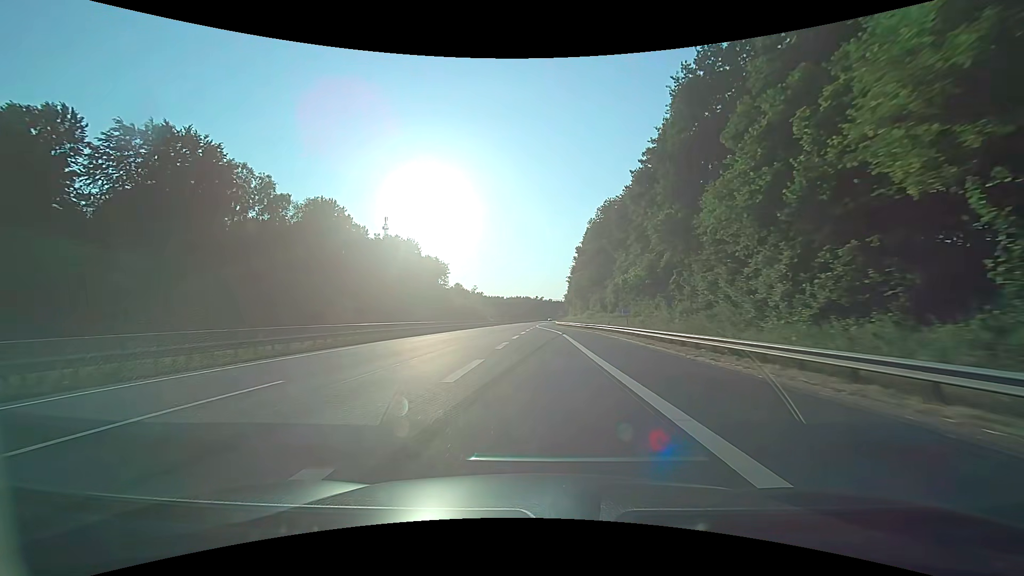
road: motorway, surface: asphalt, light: Day
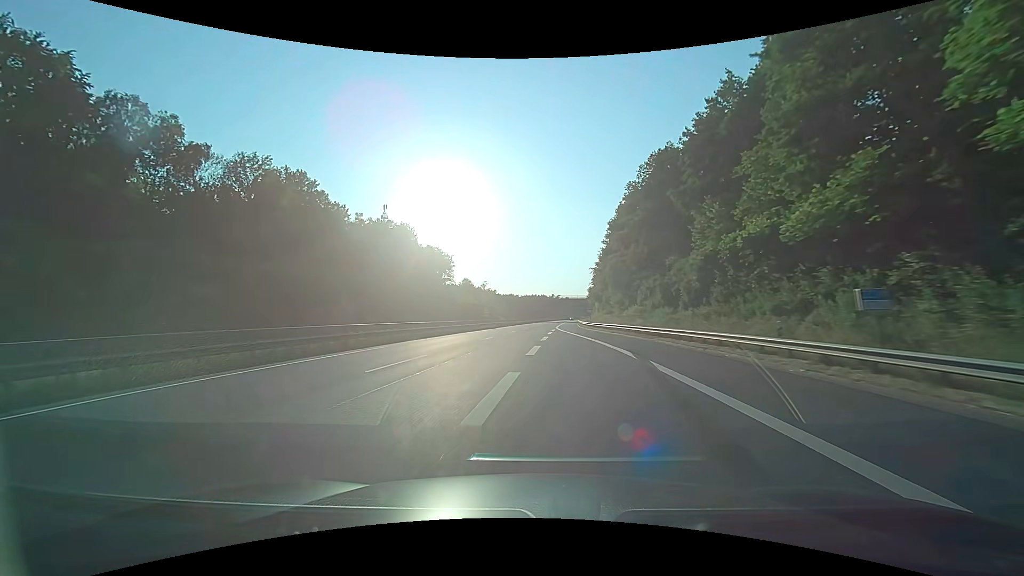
(-0.3, +28.8) m; -1°
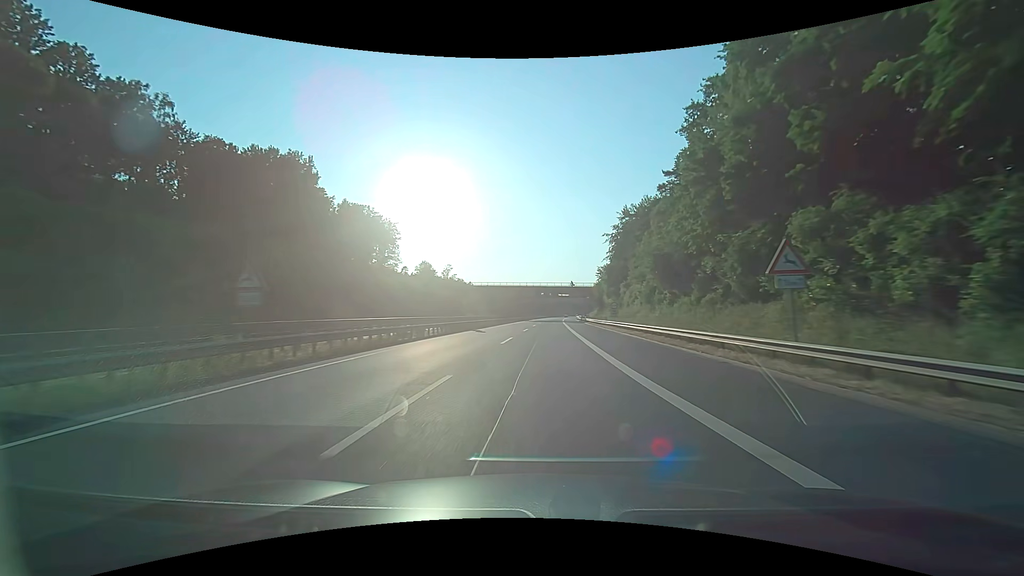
(+0.1, +62.0) m; +1°
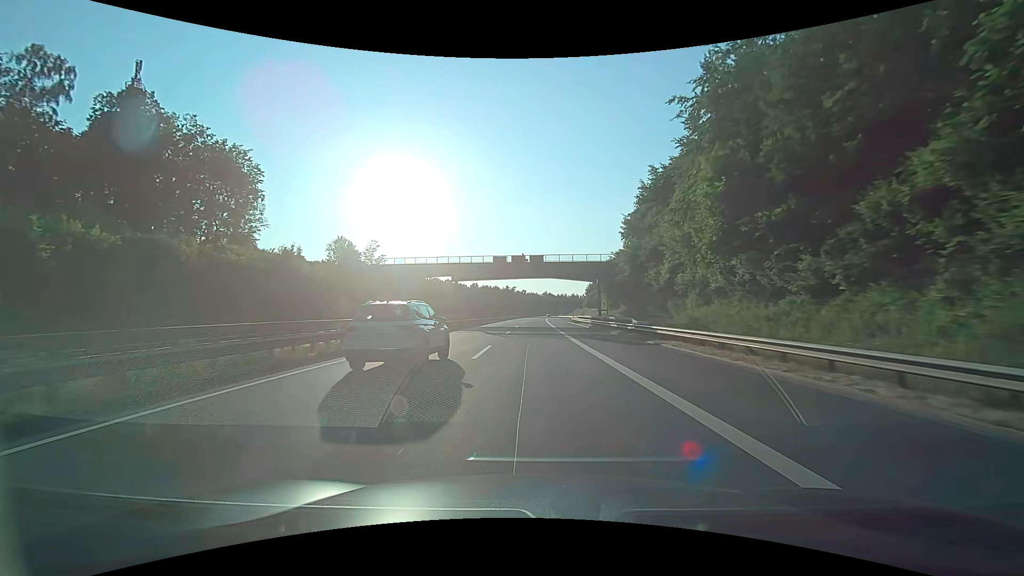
(+2.1, +61.4) m; +3°
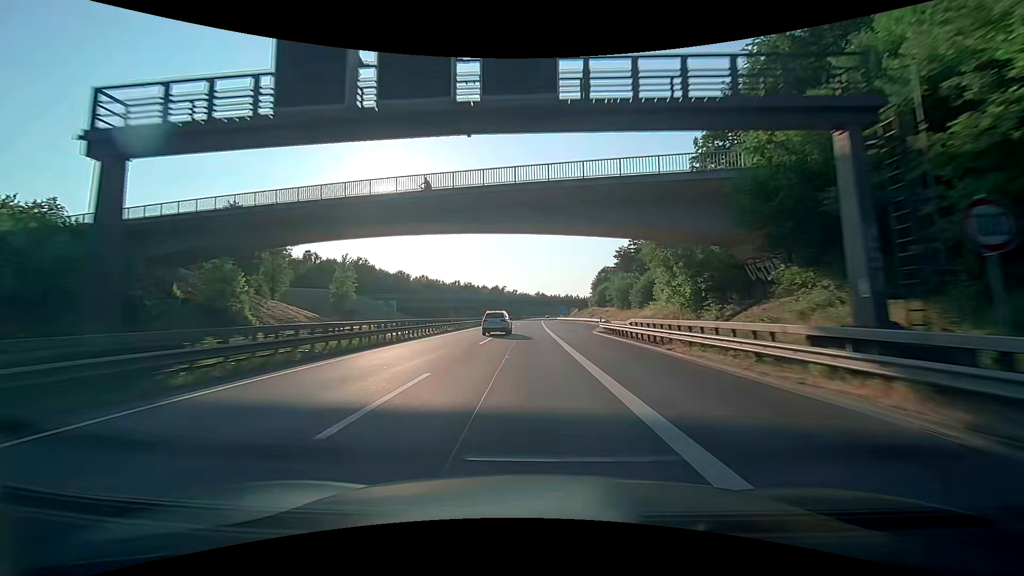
(+0.5, +45.2) m; +1°
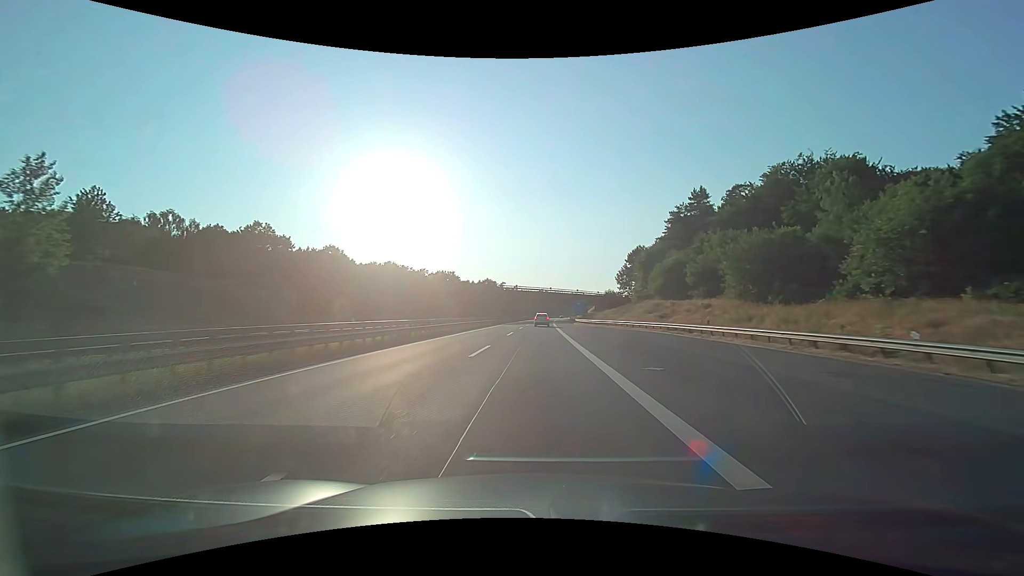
(-0.3, +61.2) m; 0°
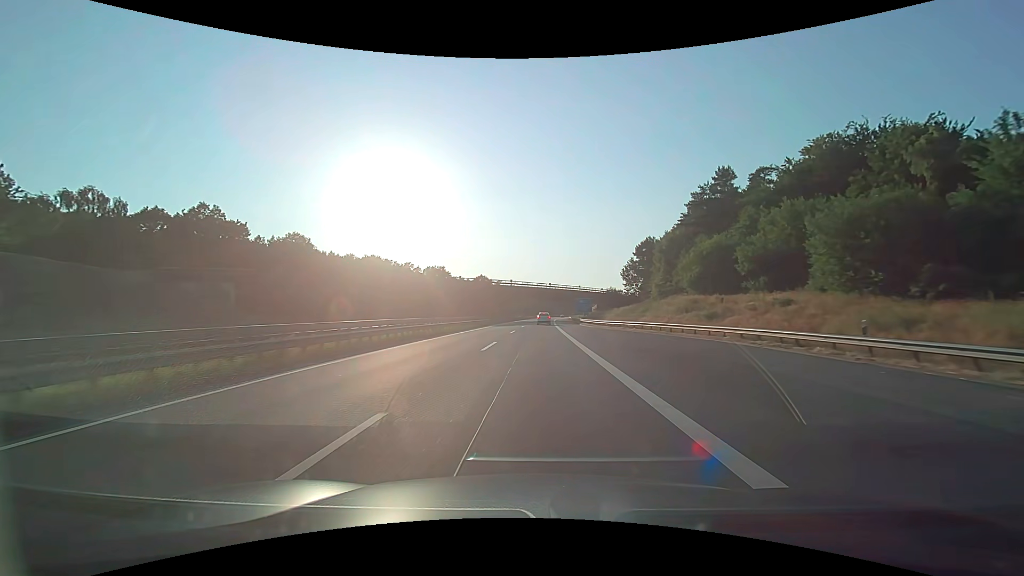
(0.0, +15.5) m; 0°
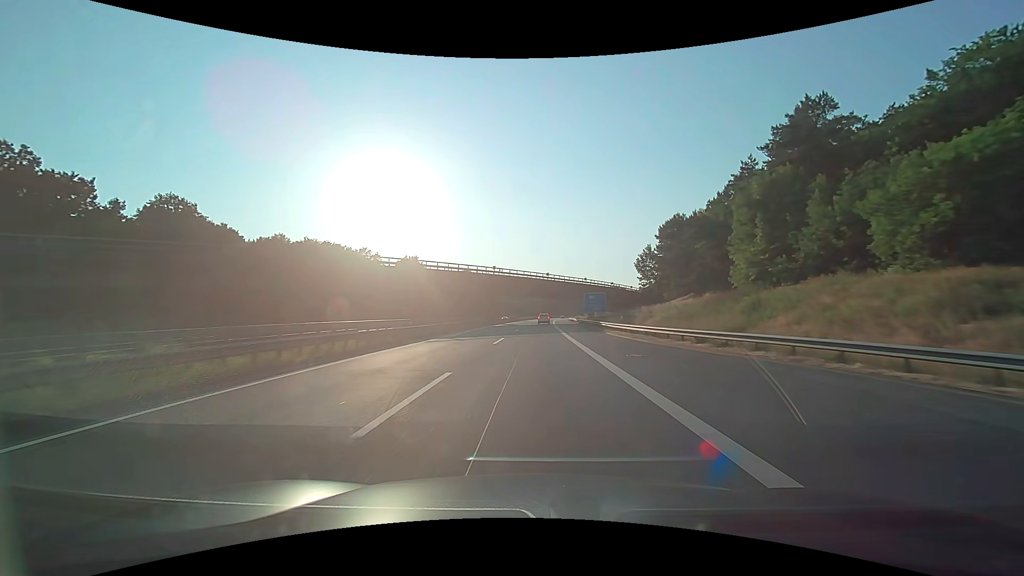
(+0.2, +31.2) m; +1°
(0, +10) (0, +20) (0, +30) (0, +40) (0, +50) (+1, +60) (+1, +70) (+1, +80) (+2, +90) (+2, +100) m
